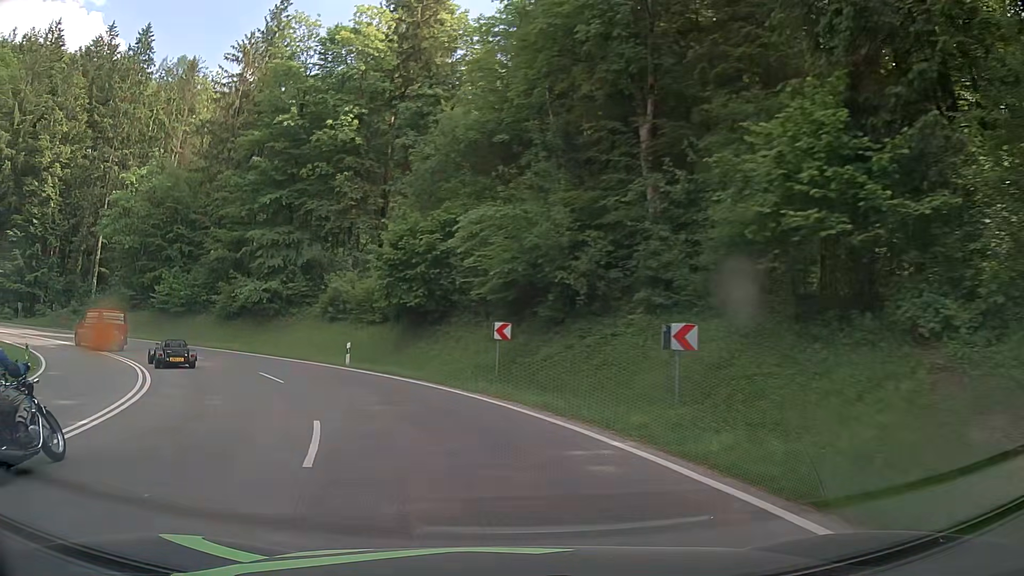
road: primary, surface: asphalt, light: Day
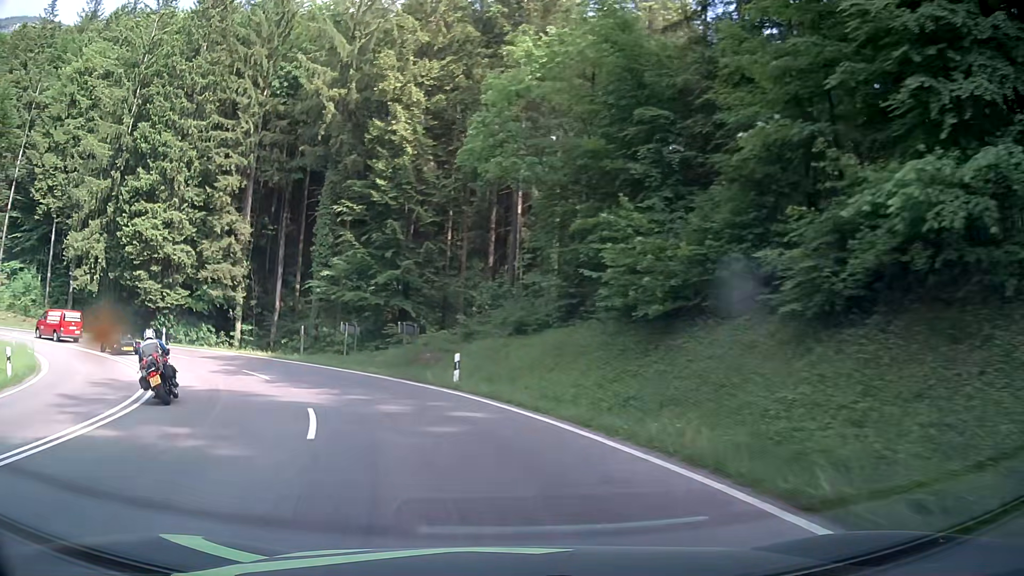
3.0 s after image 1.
(-13.5, +31.3) m; -47°
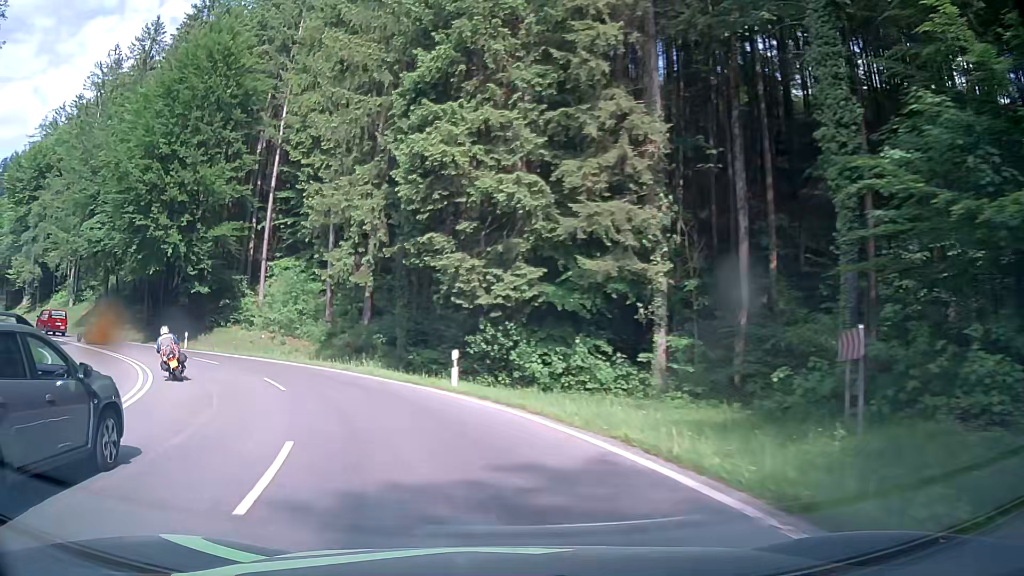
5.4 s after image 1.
(-9.2, +26.7) m; -38°
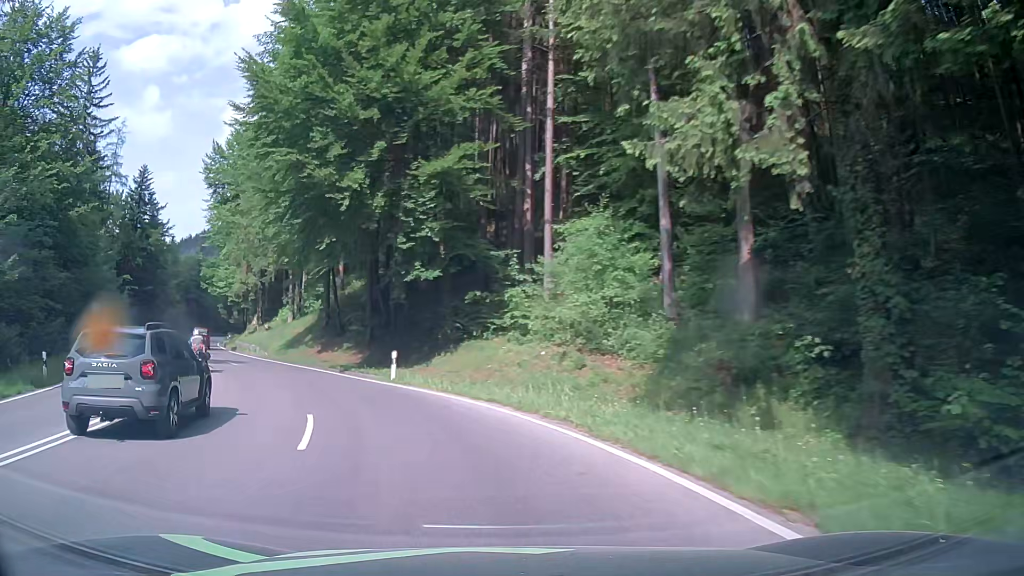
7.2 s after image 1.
(-5.1, +20.5) m; -27°
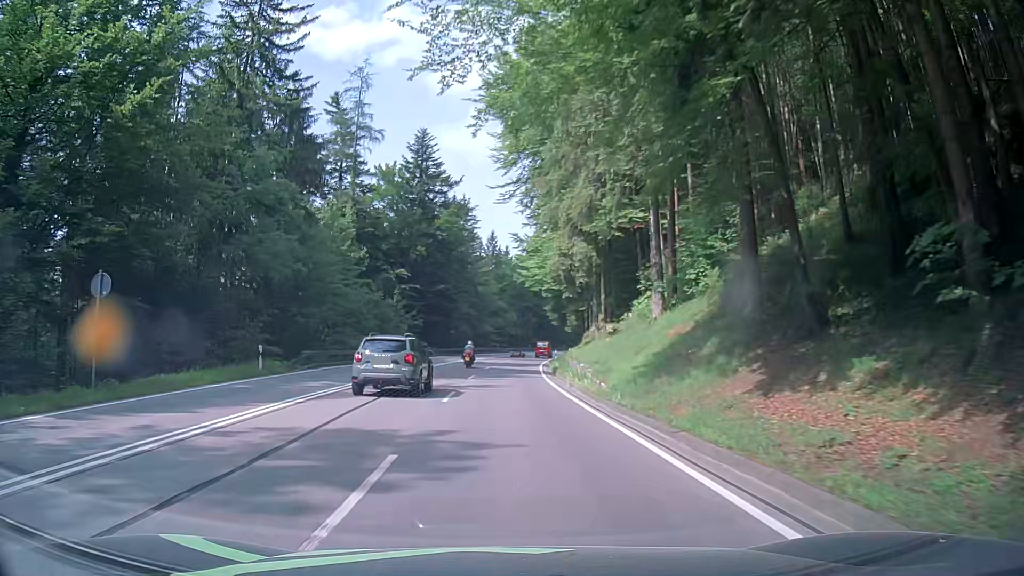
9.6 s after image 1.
(-9.1, +27.4) m; -32°
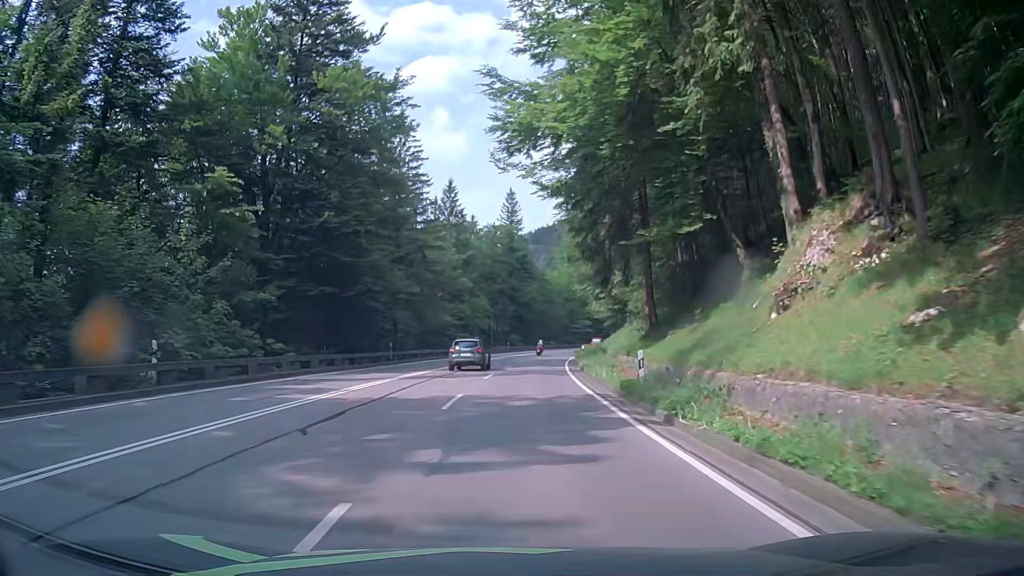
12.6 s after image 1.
(-0.2, +39.3) m; 0°
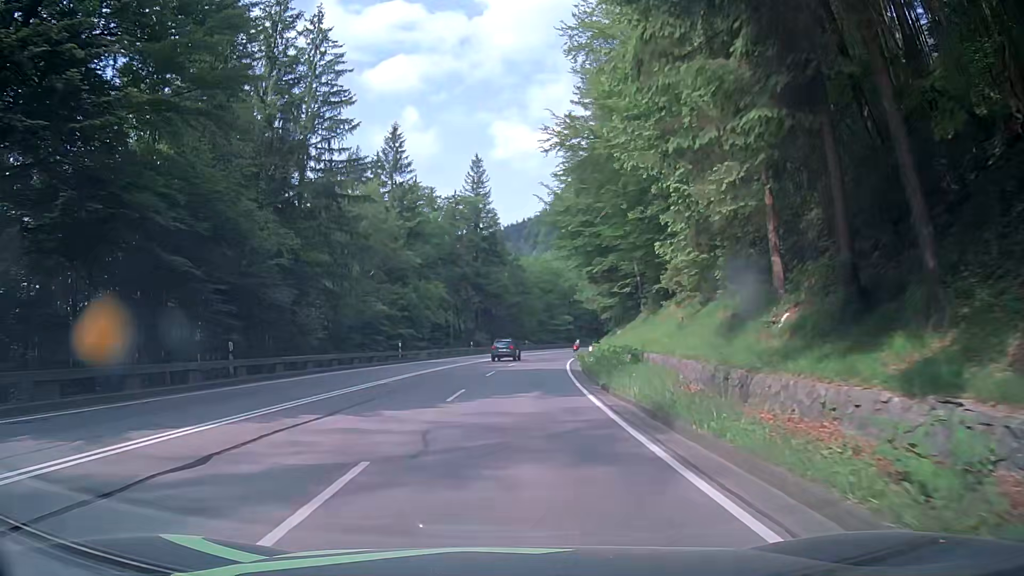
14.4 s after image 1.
(+1.4, +22.4) m; +5°
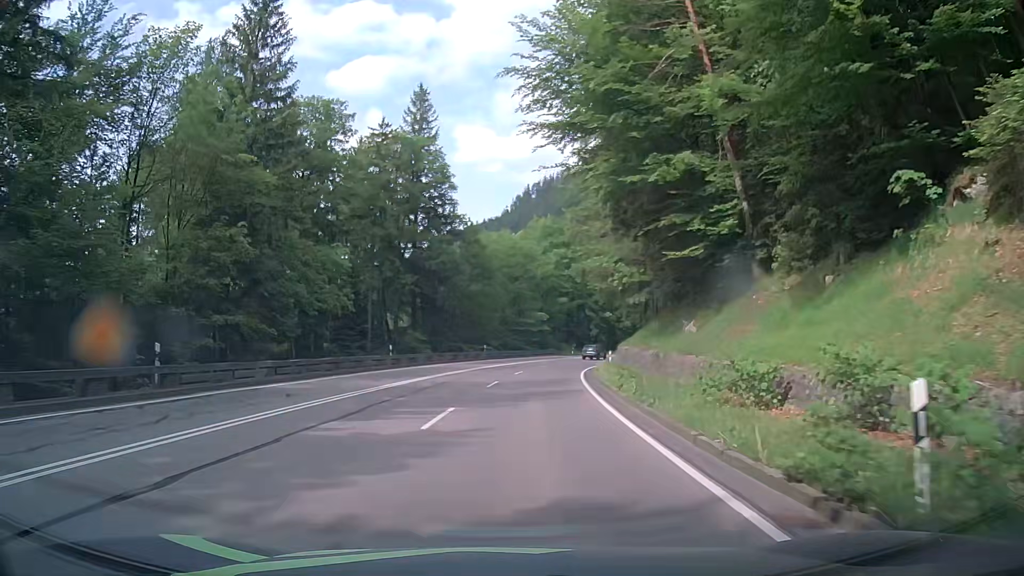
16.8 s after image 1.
(+0.7, +29.5) m; +3°
